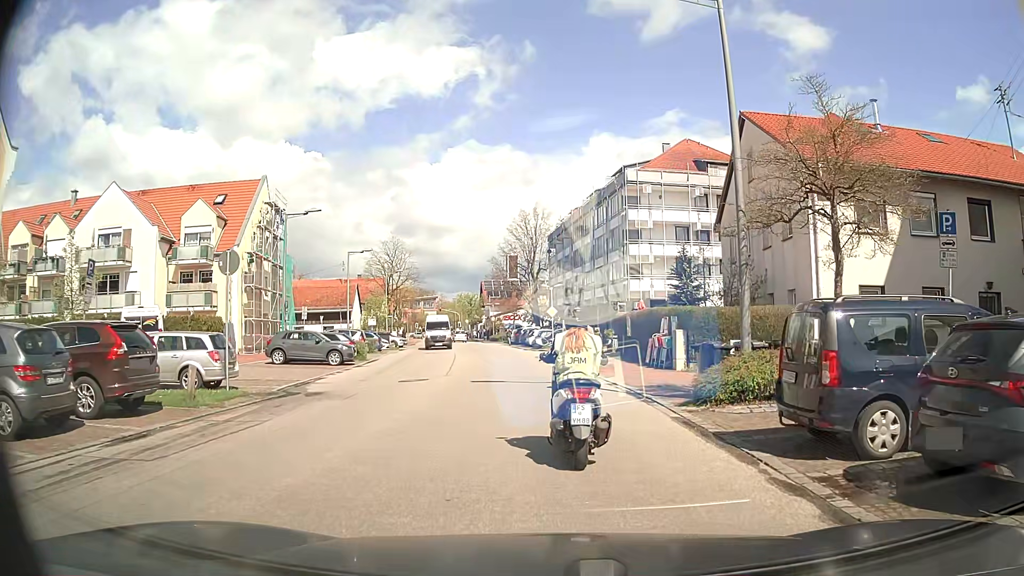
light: Day
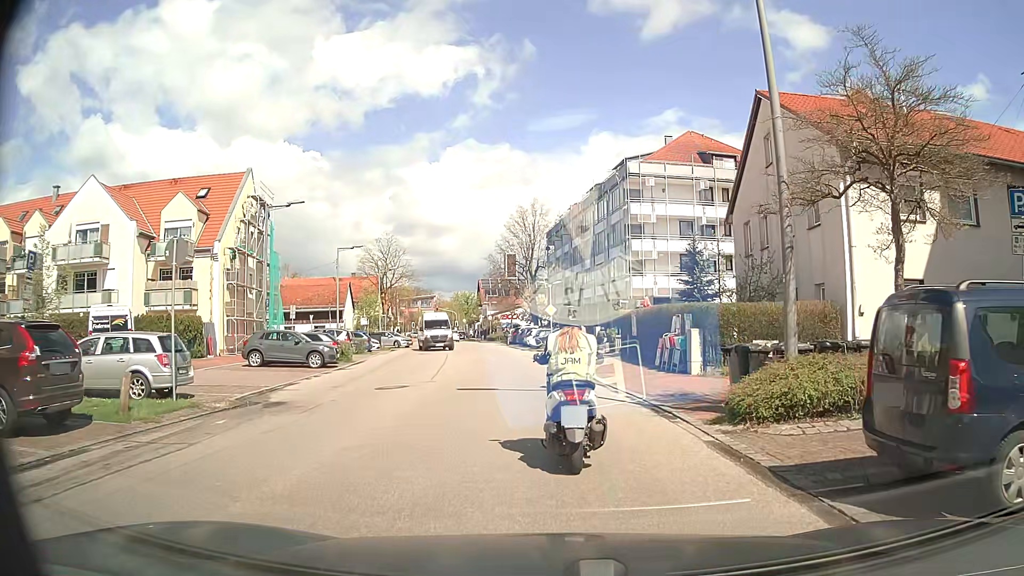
(0.0, +2.4) m; -1°
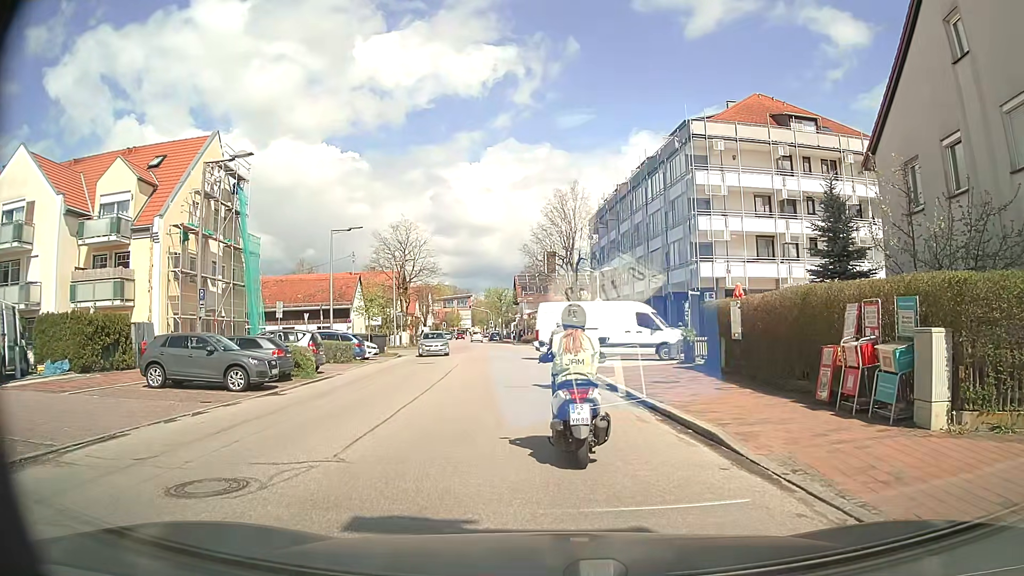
(-0.1, +10.3) m; -1°
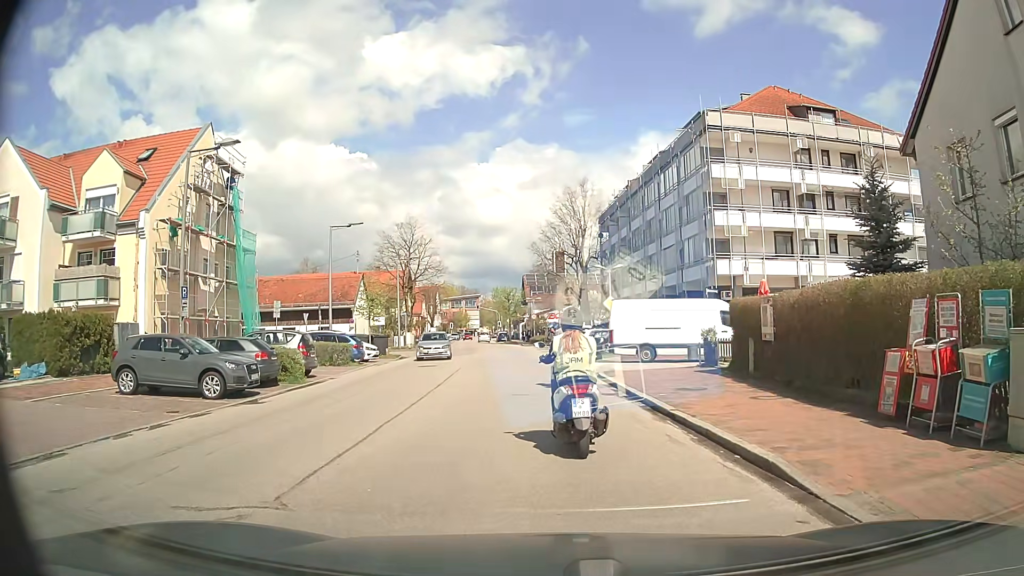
(0.0, +1.9) m; -2°
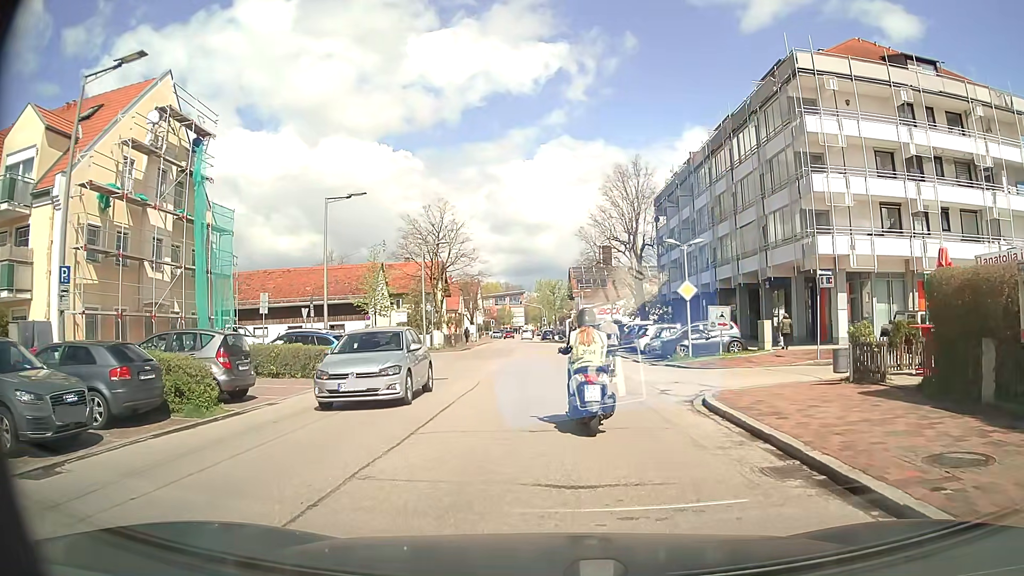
(-0.3, +8.7) m; -3°
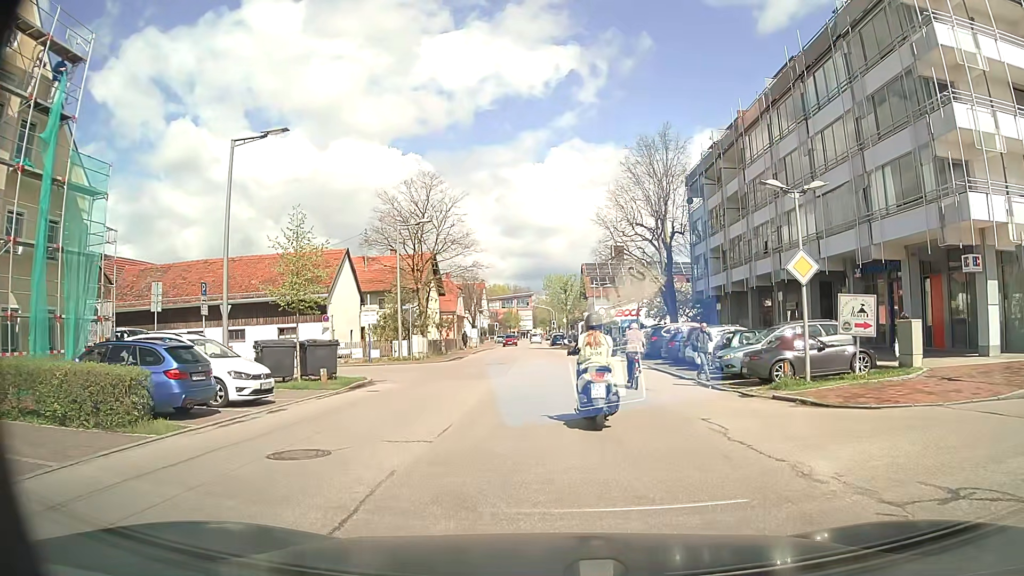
(-0.2, +11.3) m; -2°
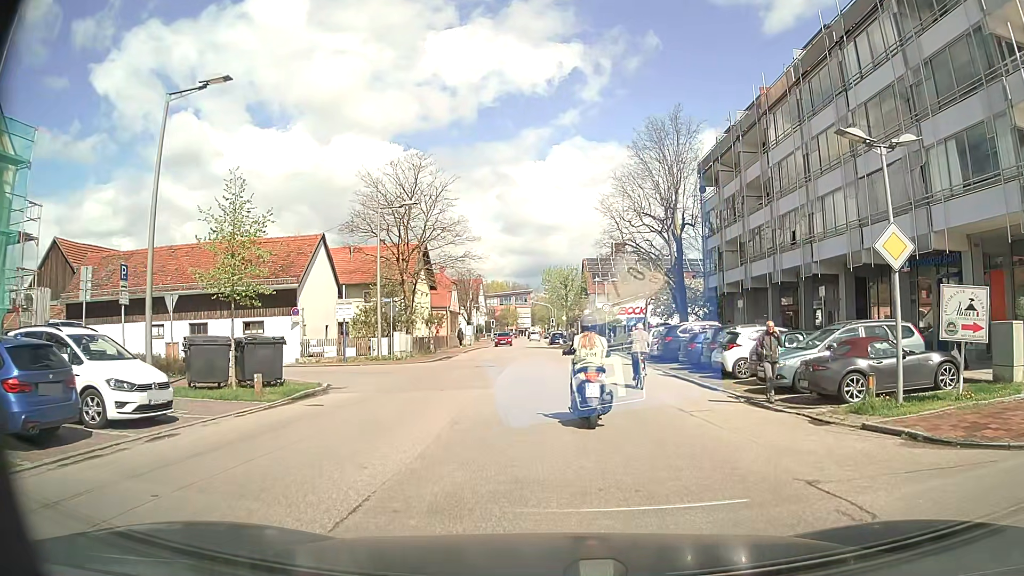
(0.0, +4.4) m; +1°
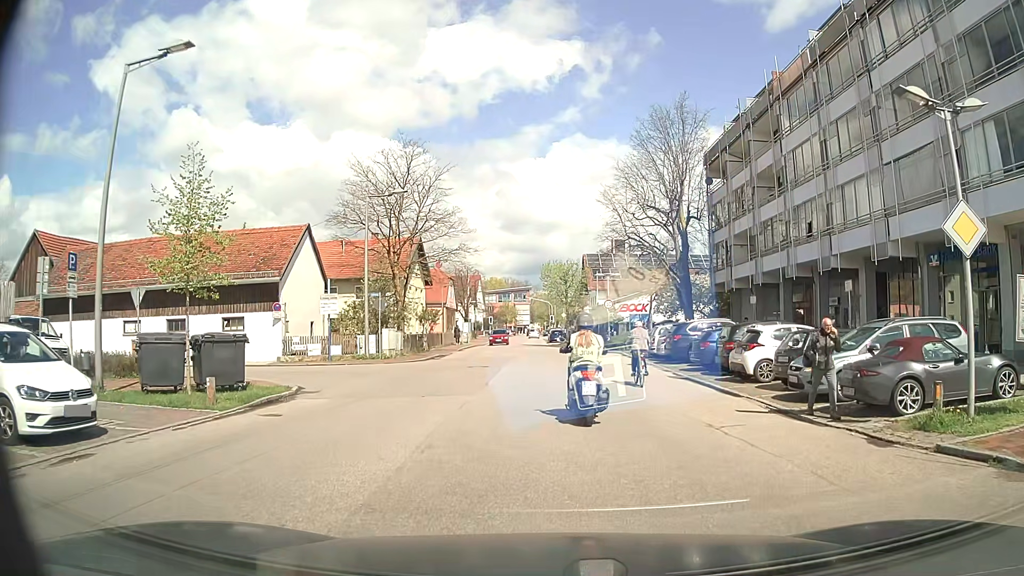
(0.0, +2.2) m; 0°
